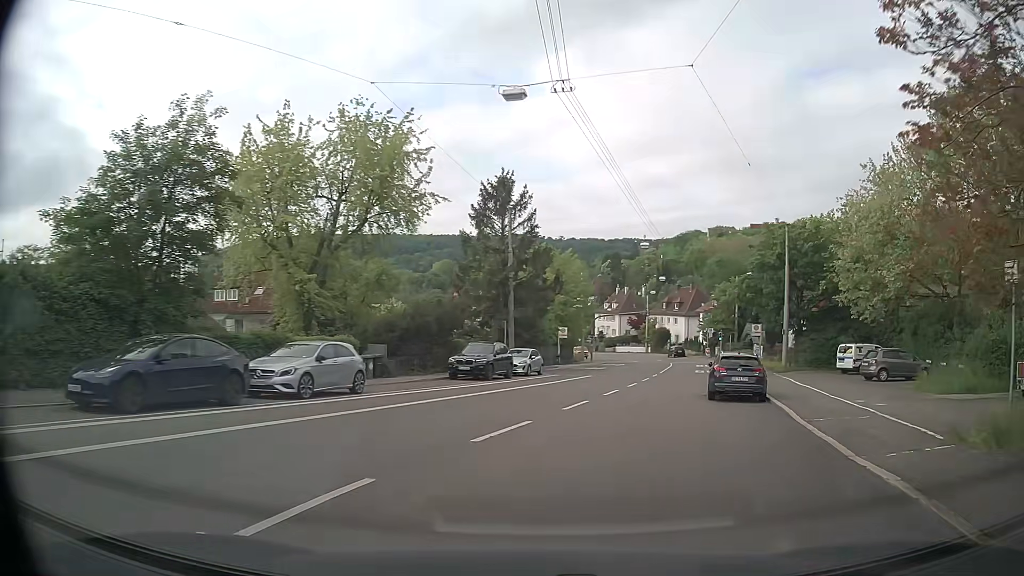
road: secondary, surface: asphalt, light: Day
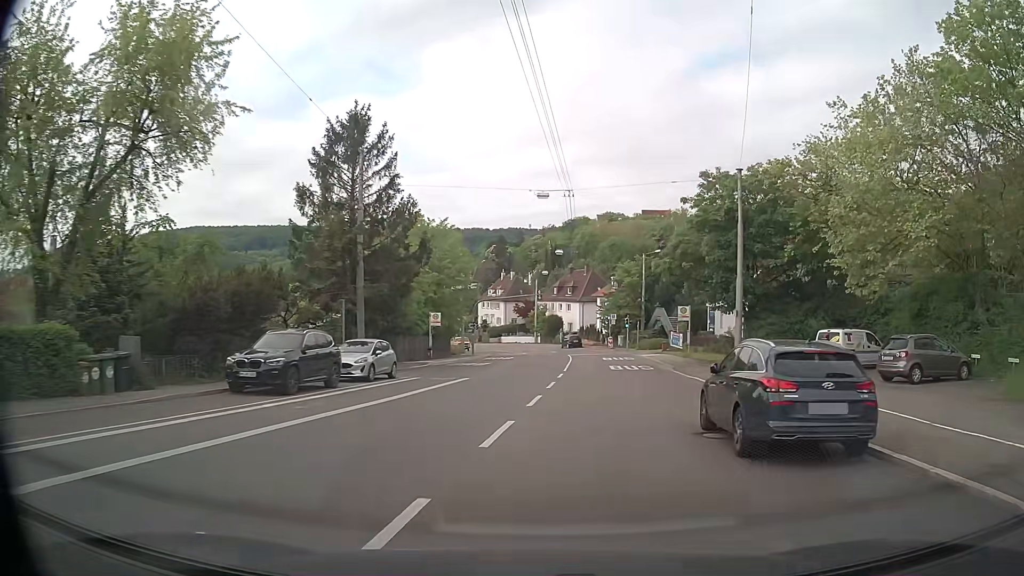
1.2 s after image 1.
(+1.2, +12.3) m; +10°
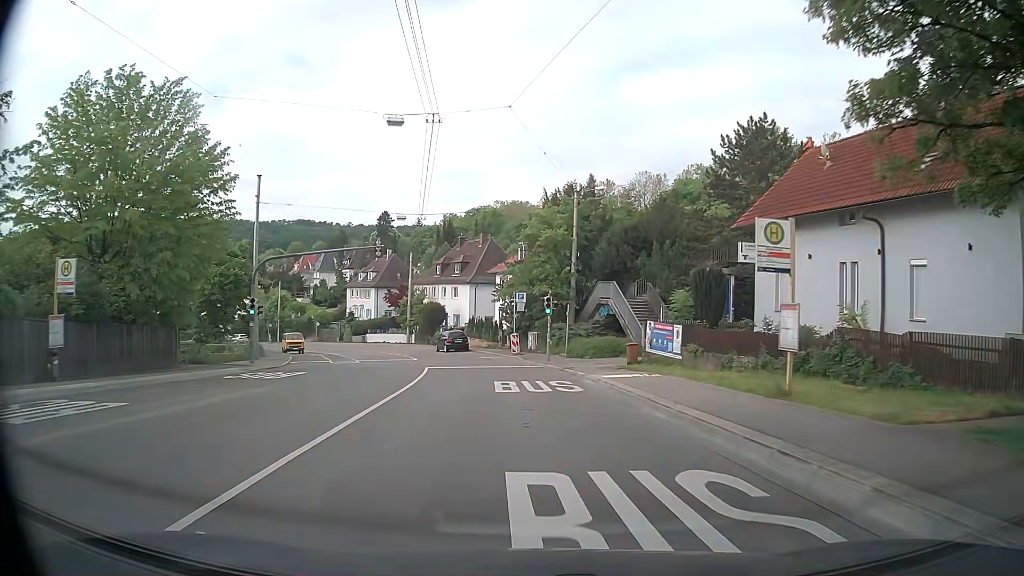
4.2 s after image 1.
(+3.3, +31.6) m; +8°
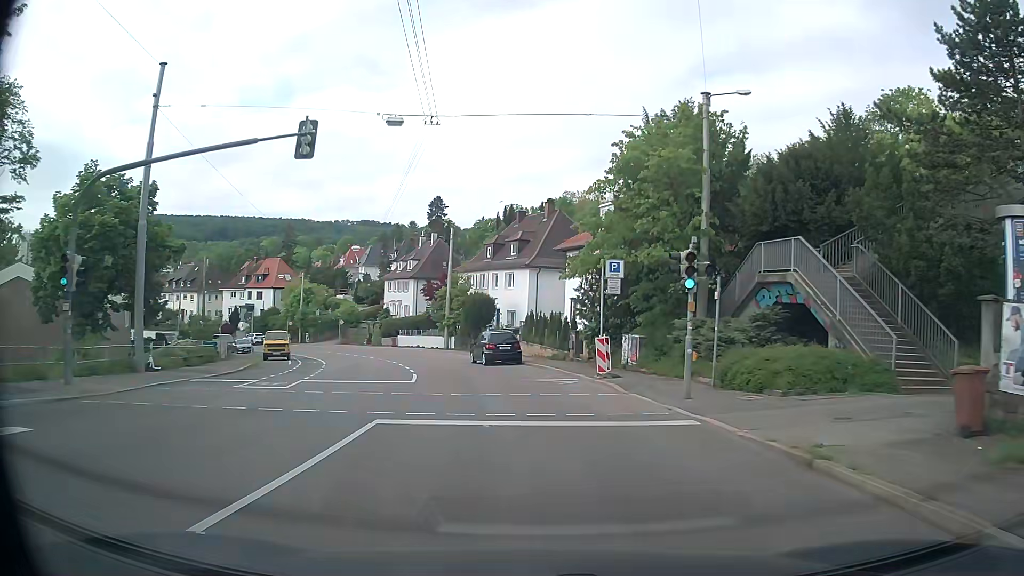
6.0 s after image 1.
(-0.9, +19.0) m; -6°
(0, +10) (-2, +20) (-4, +30) (-6, +39) (-10, +49) (-14, +58) (-20, +66) (-26, +74) (-33, +81) (-41, +87) m
